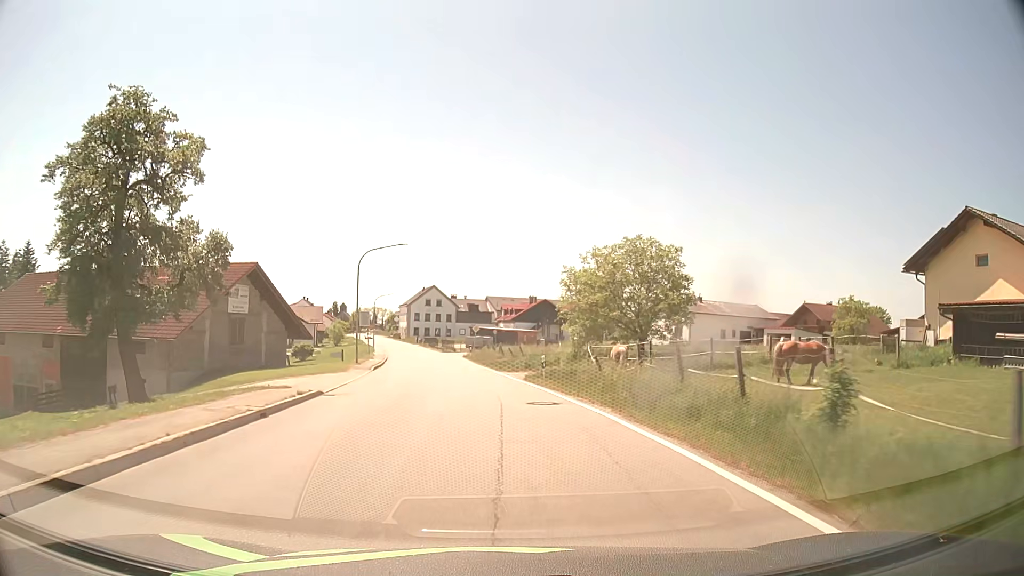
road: secondary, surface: asphalt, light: Day
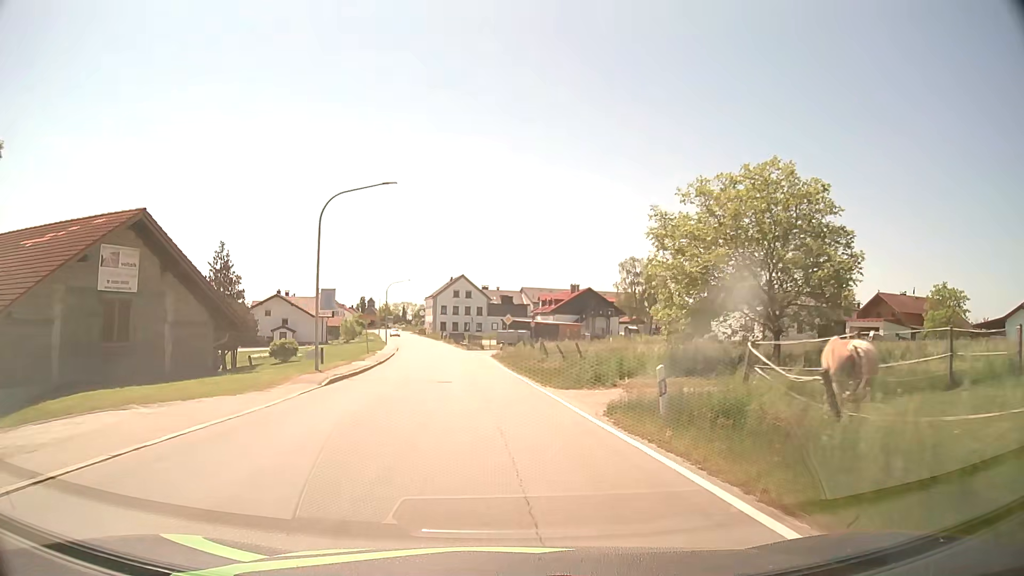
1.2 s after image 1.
(-0.4, +15.4) m; -3°
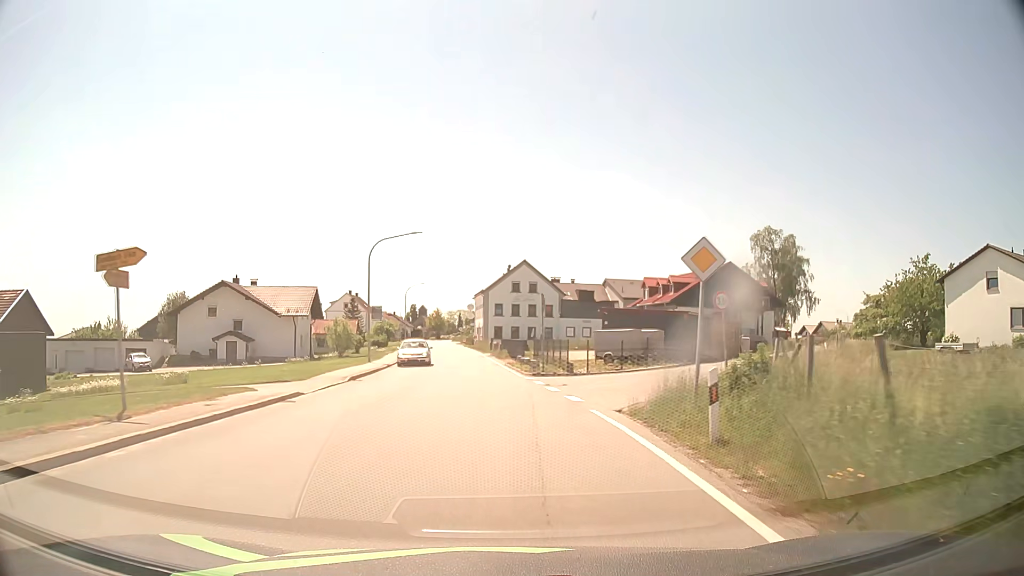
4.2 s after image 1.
(-2.0, +38.4) m; -5°
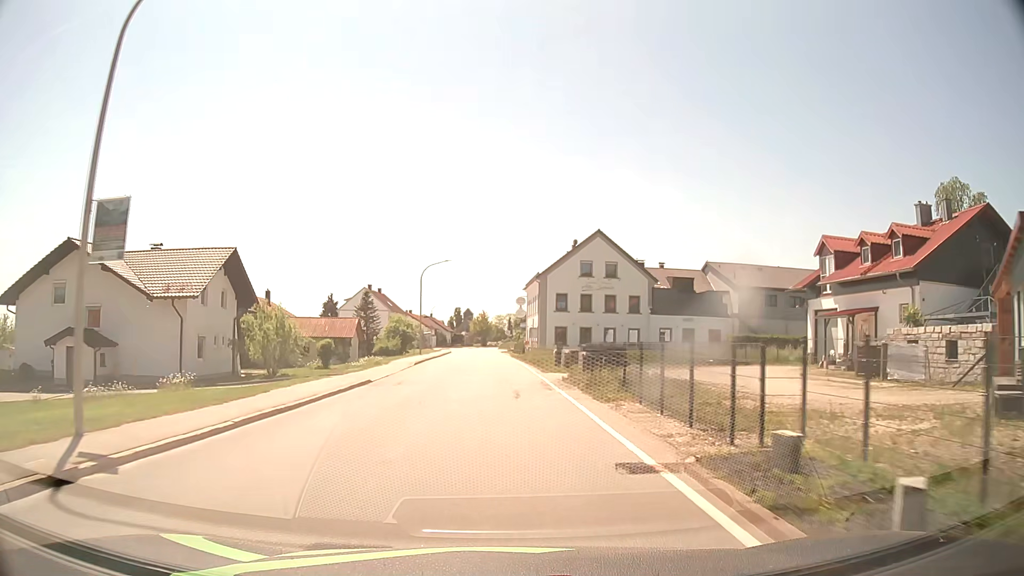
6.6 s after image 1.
(-1.3, +30.3) m; -4°
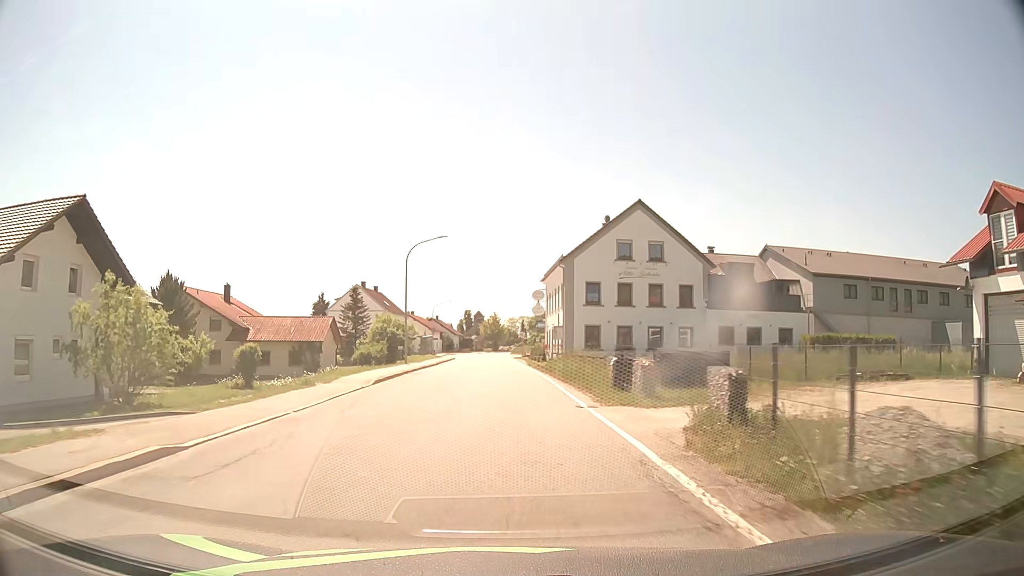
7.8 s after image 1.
(-0.2, +15.1) m; -1°
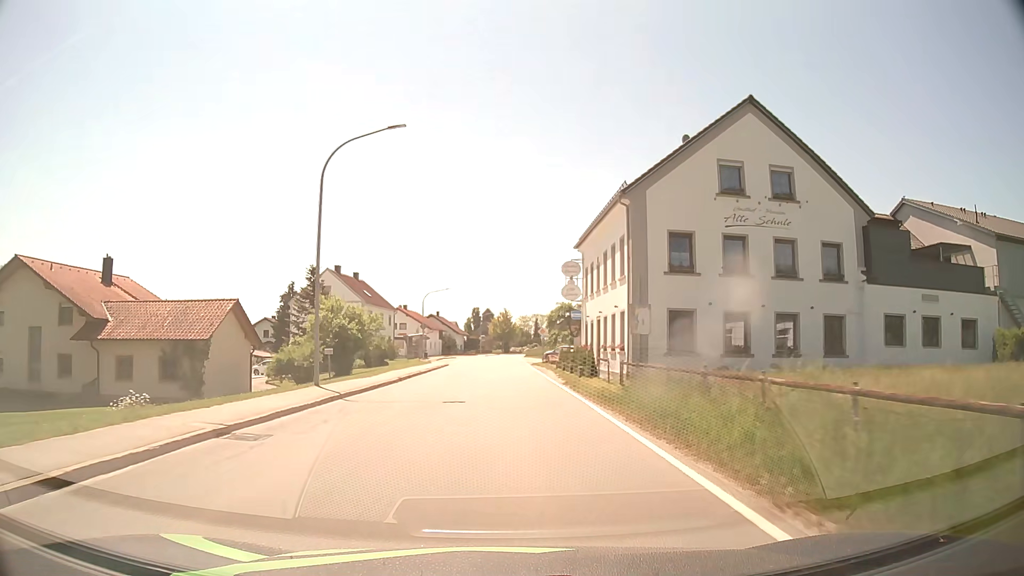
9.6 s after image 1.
(-0.4, +22.7) m; -2°
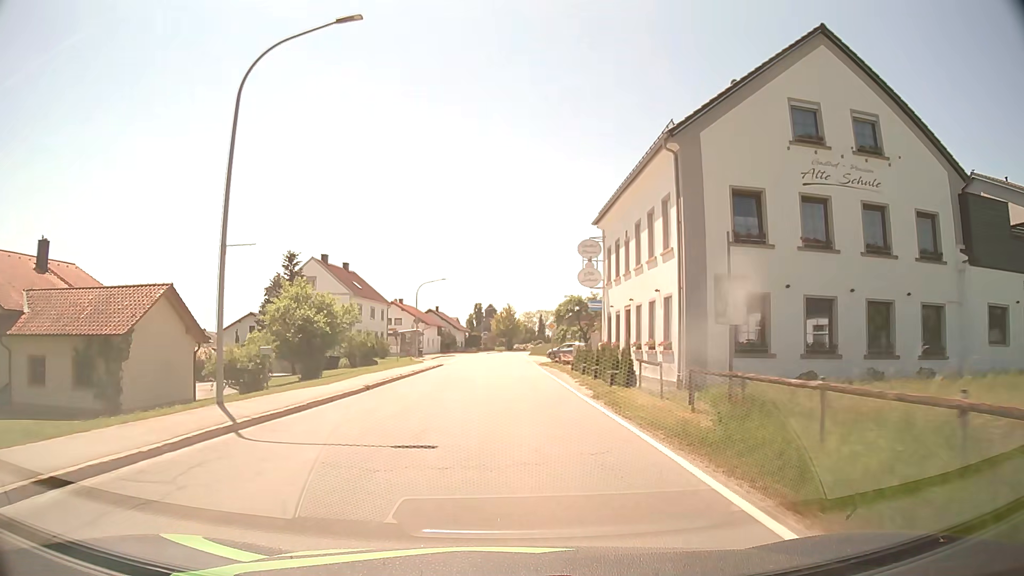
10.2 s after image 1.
(0.0, +7.6) m; 0°
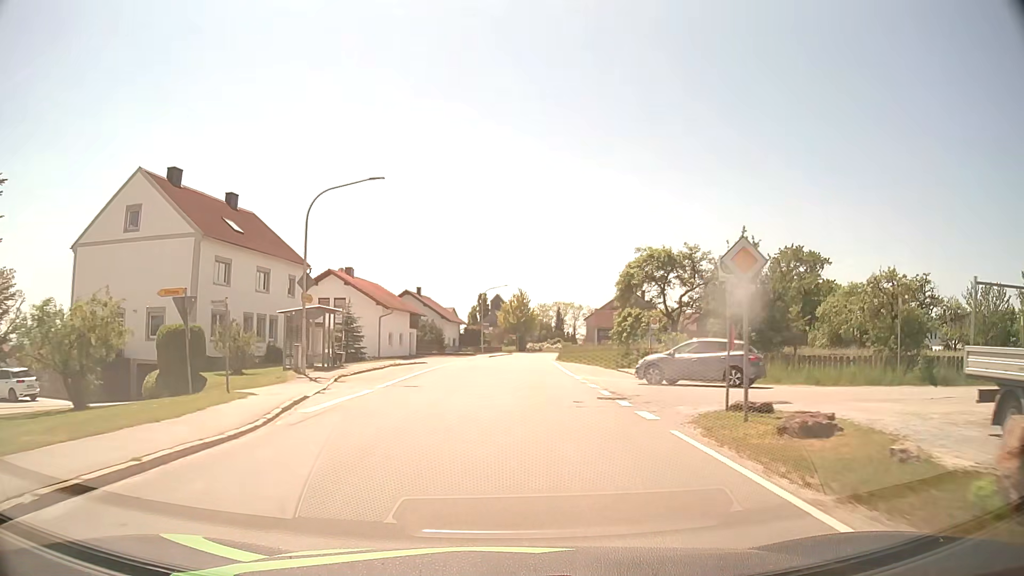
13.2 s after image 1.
(-0.4, +38.1) m; 0°
(0, +10) (0, +20) (0, +30) (+1, +40) (+1, +50) (+2, +60) (+3, +70) (+4, +80) (+5, +90) (+6, +100) m
